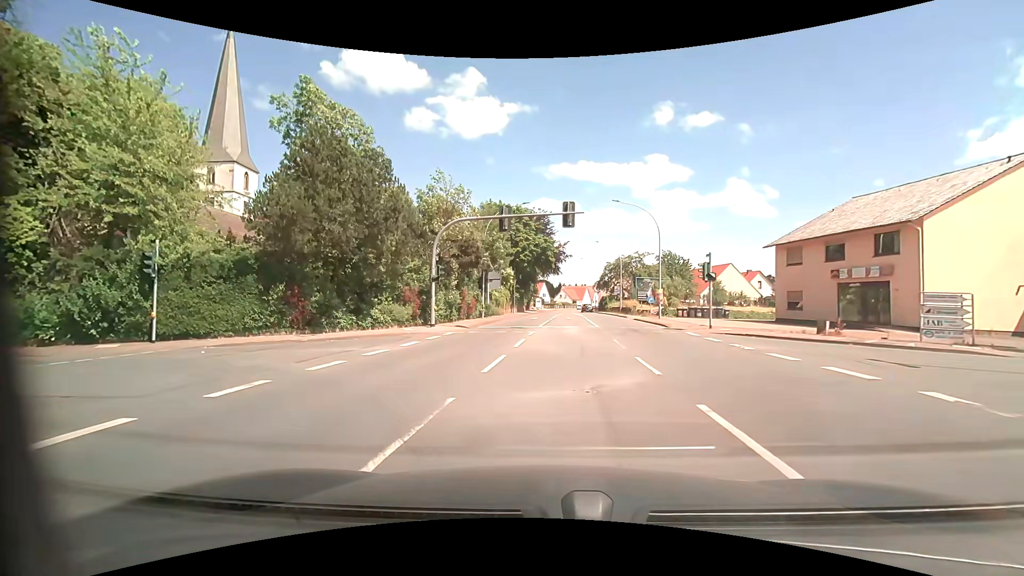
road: primary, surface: asphalt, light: Day
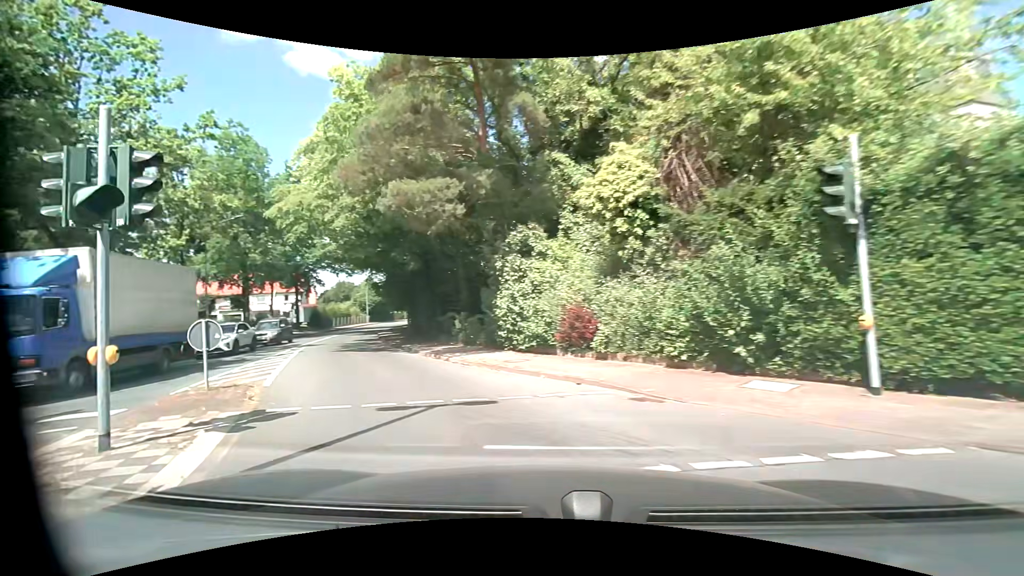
(-7.0, +12.2) m; -71°
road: tertiary
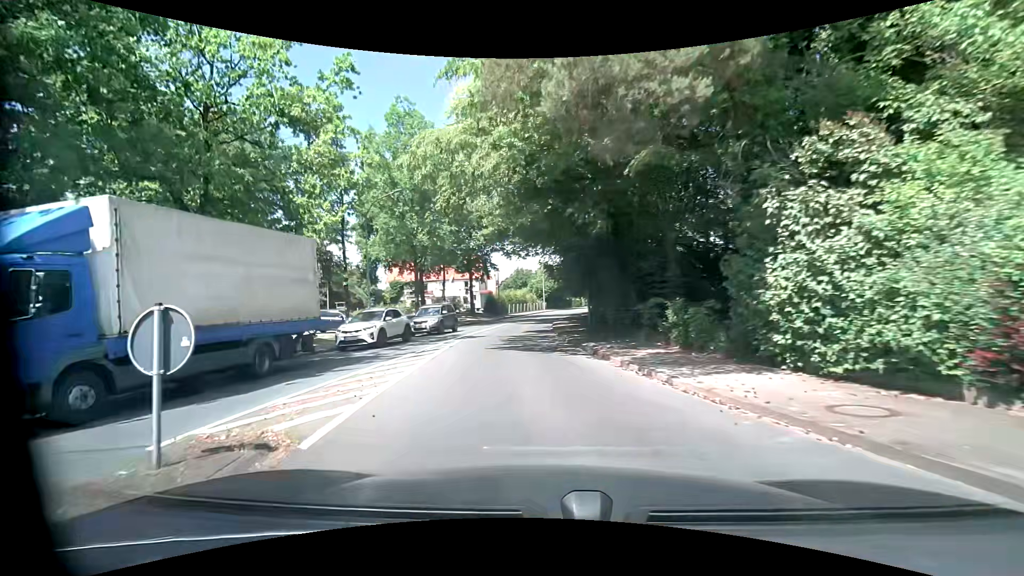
(-1.6, +6.8) m; -21°
